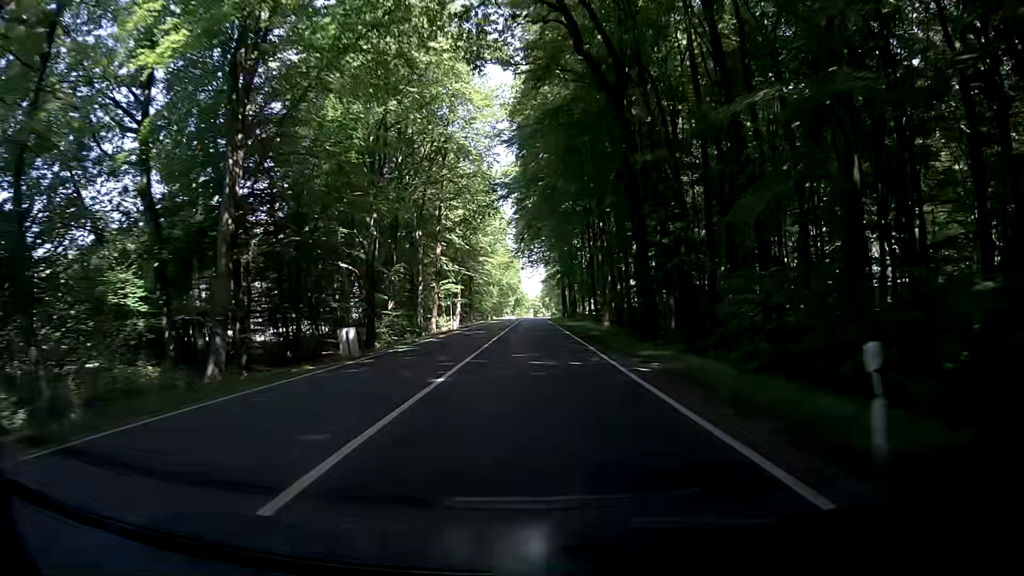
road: primary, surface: asphalt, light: Day
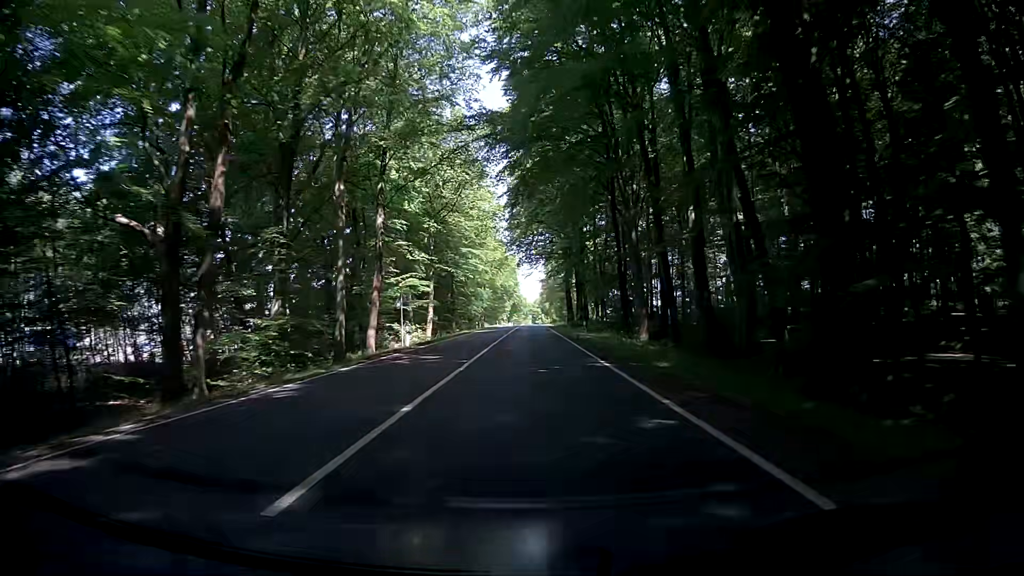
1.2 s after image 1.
(-0.3, +21.5) m; -1°
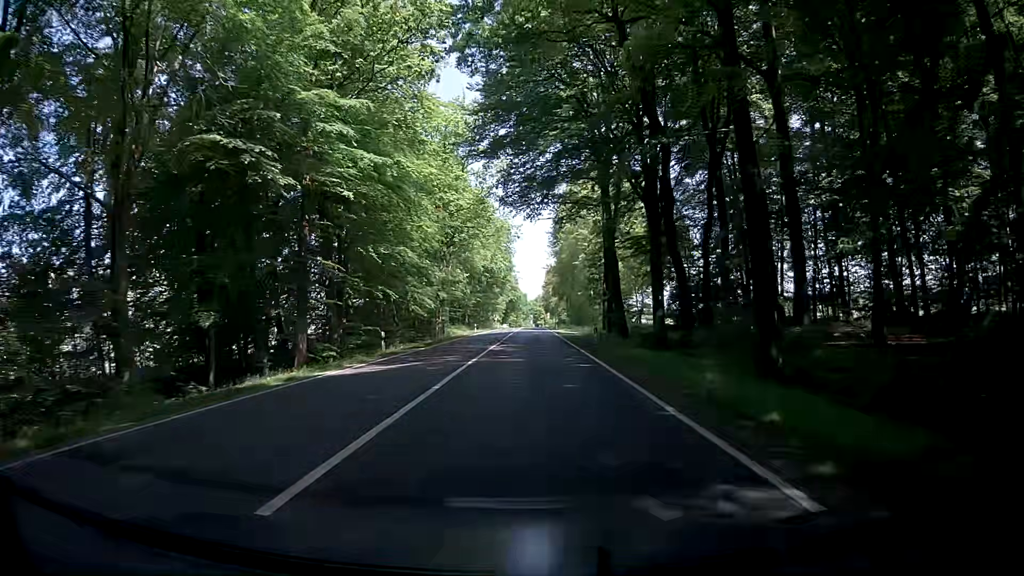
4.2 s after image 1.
(-0.4, +53.6) m; +1°
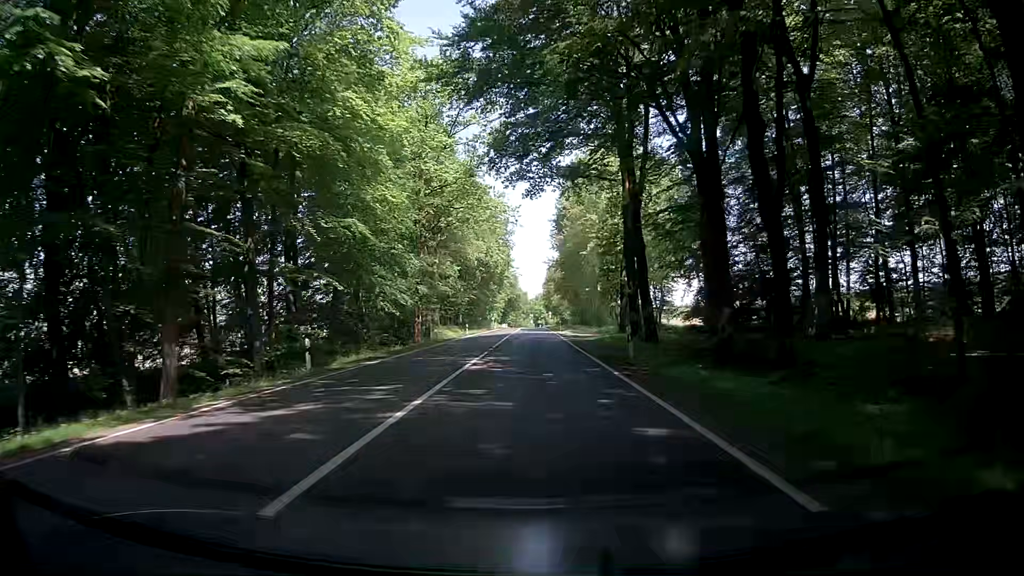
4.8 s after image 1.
(-0.2, +10.8) m; -1°
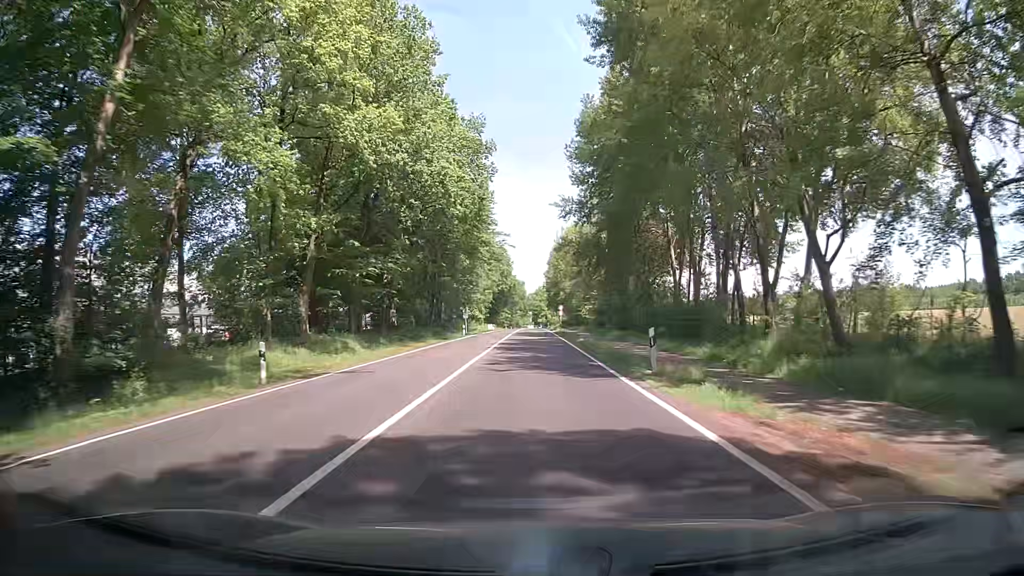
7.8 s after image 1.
(+0.2, +53.9) m; +1°
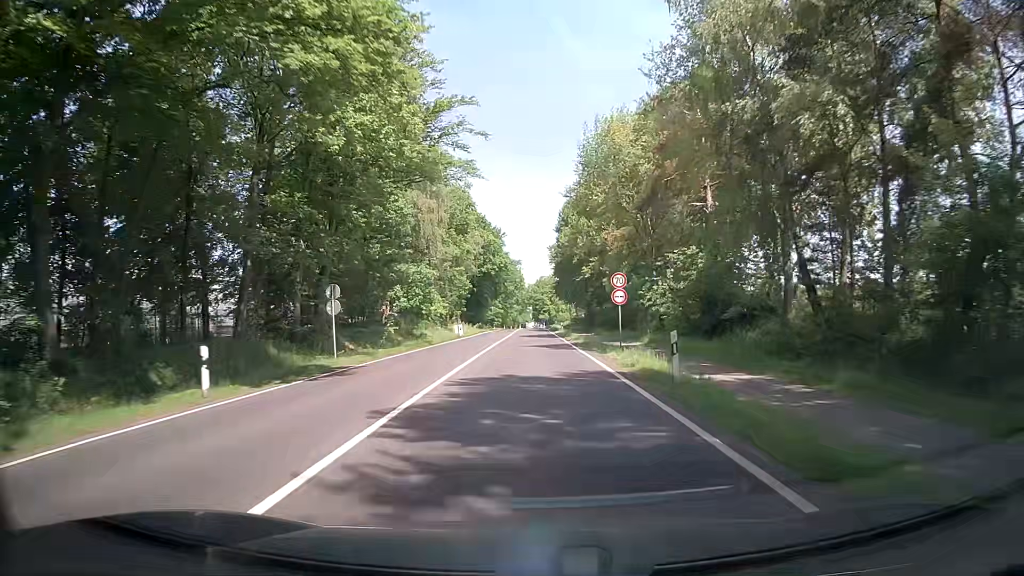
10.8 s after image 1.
(-0.3, +54.1) m; 0°
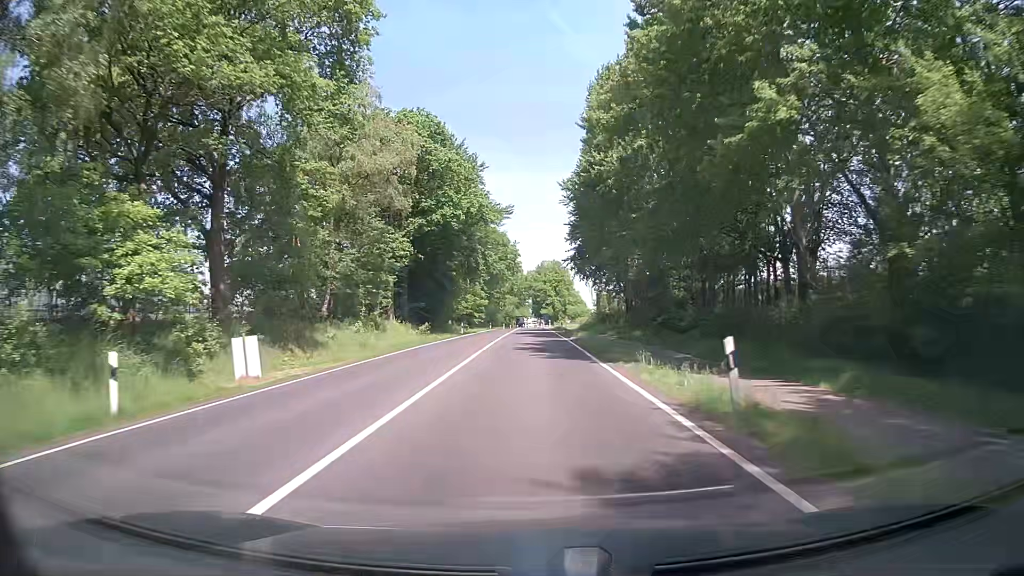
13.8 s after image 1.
(-0.2, +54.0) m; 0°
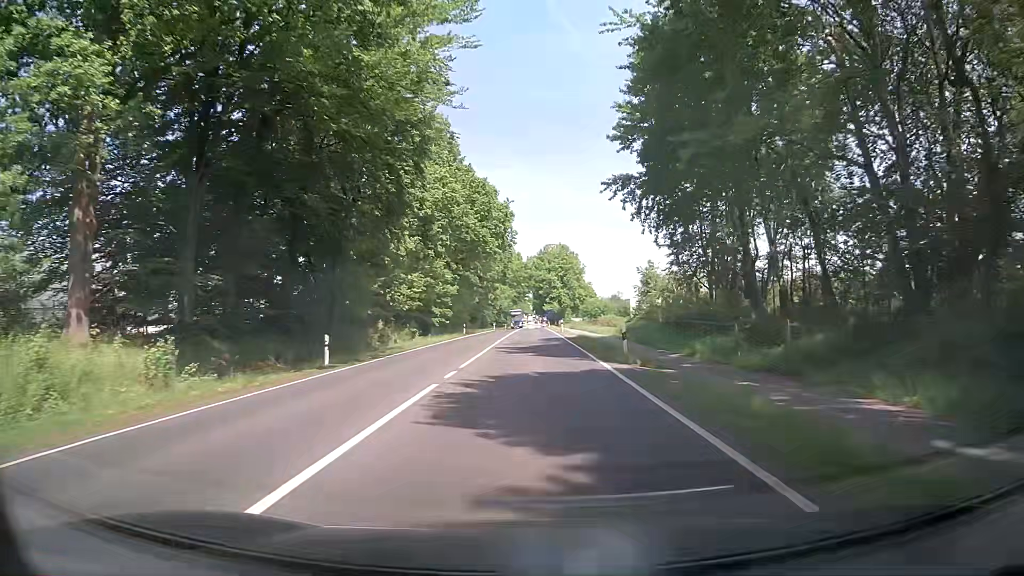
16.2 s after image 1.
(0.0, +43.2) m; 0°
(0, +10) (0, +20) (0, +30) (0, +40) (0, +50) (0, +60) (0, +70) (0, +80) (0, +90) (0, +100) m
